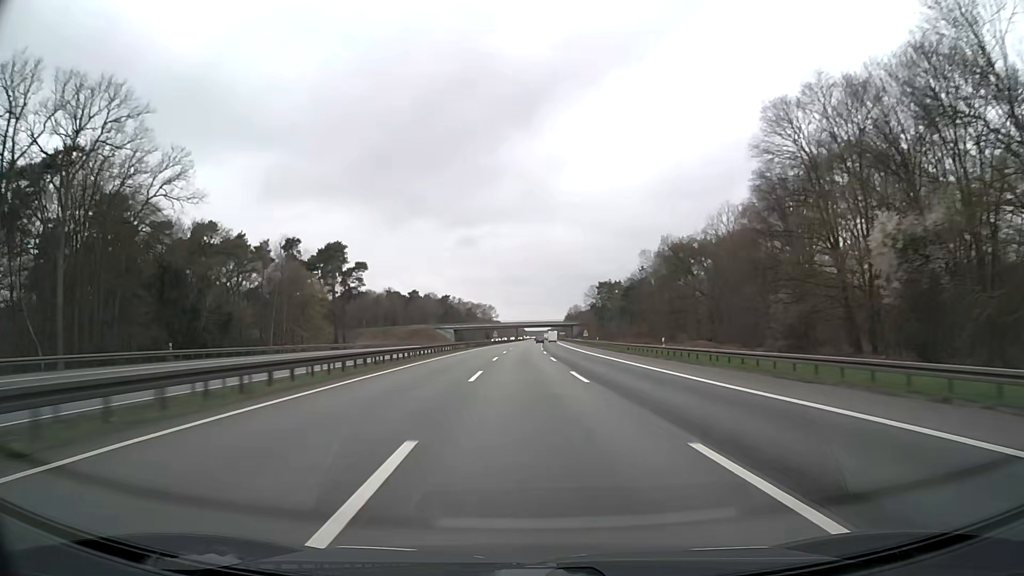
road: motorway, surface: asphalt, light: Day
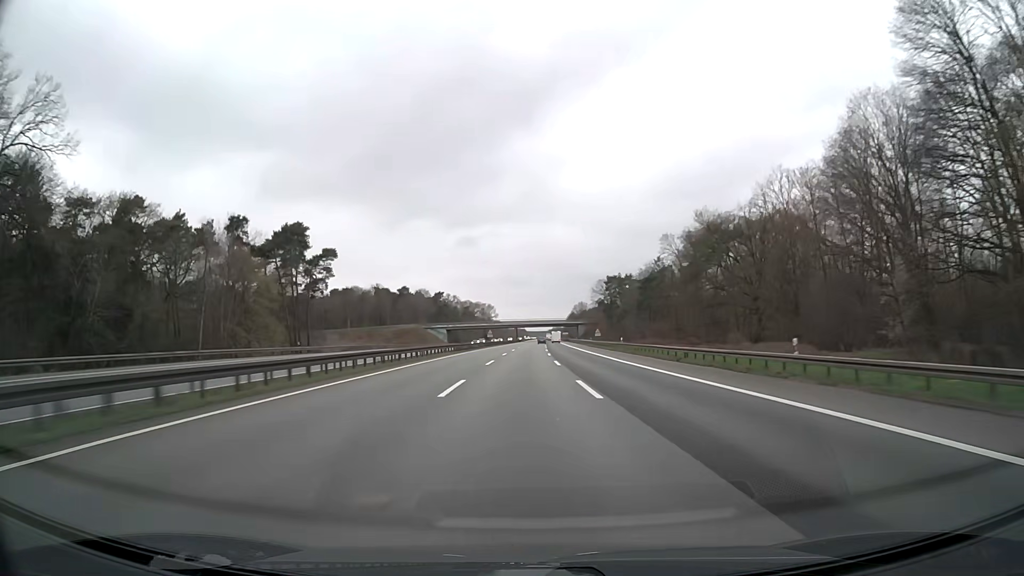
(0.0, +23.5) m; 0°
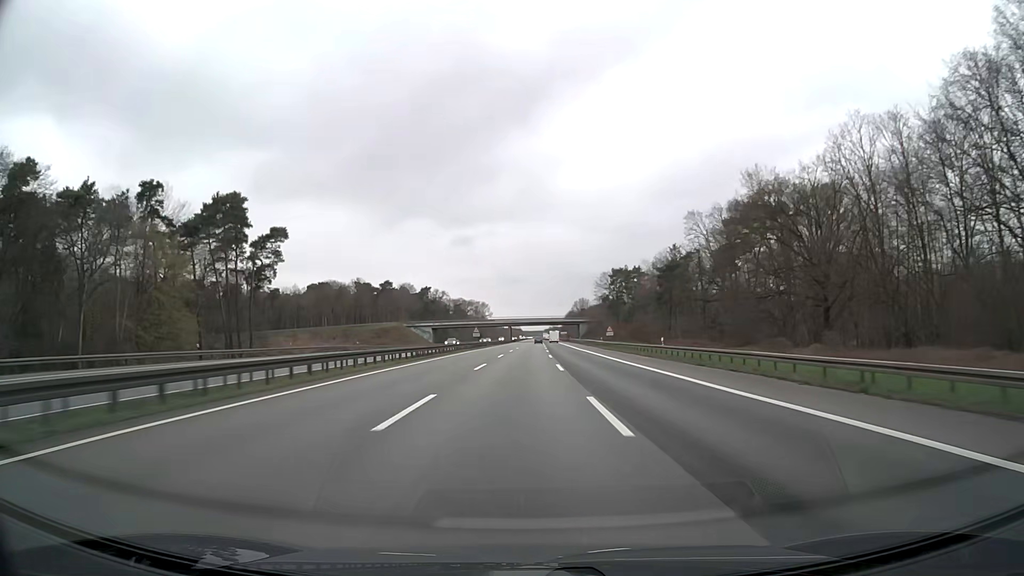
(+0.1, +23.4) m; 0°
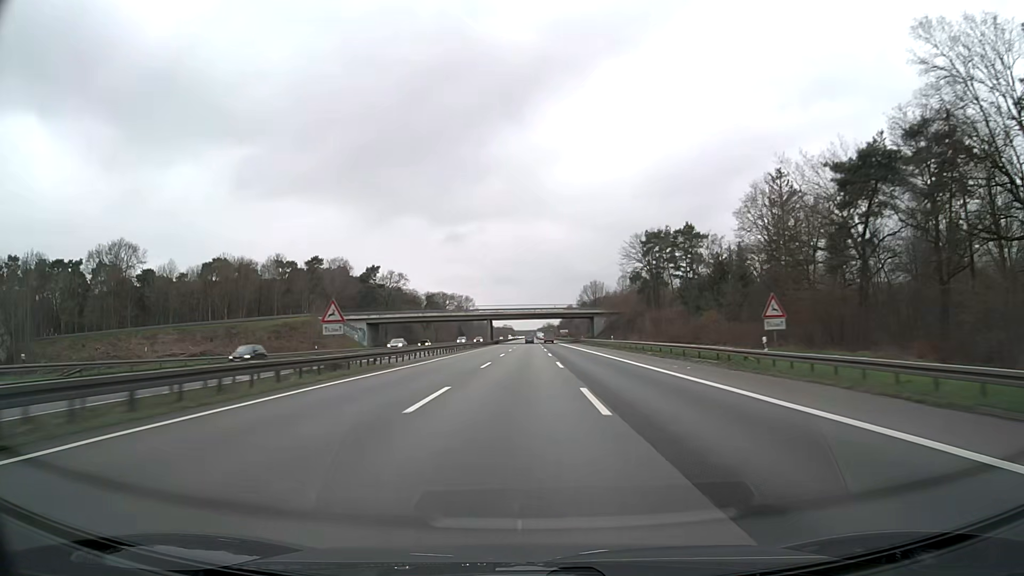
(+0.7, +69.1) m; +1°
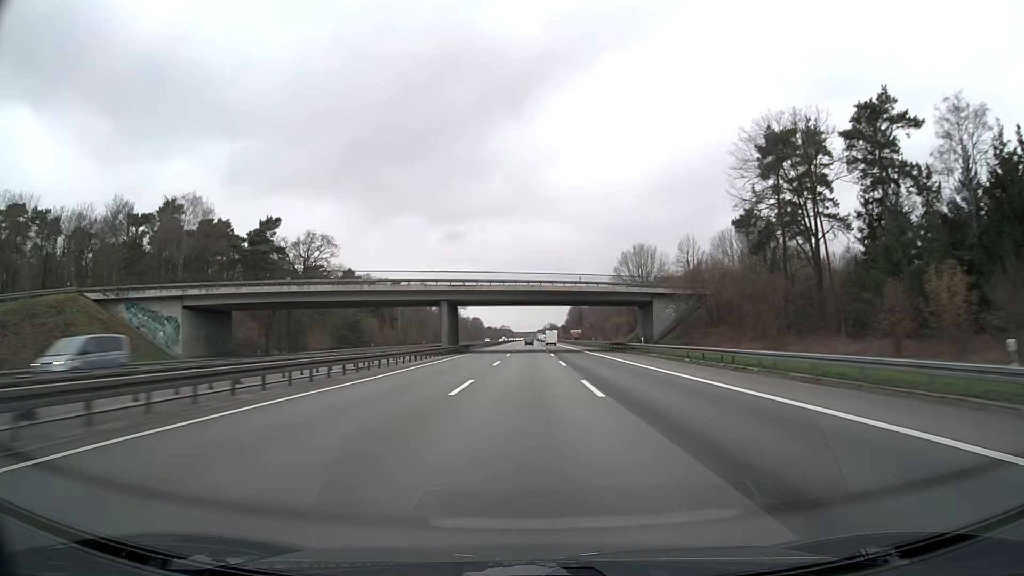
(-0.1, +67.9) m; 0°
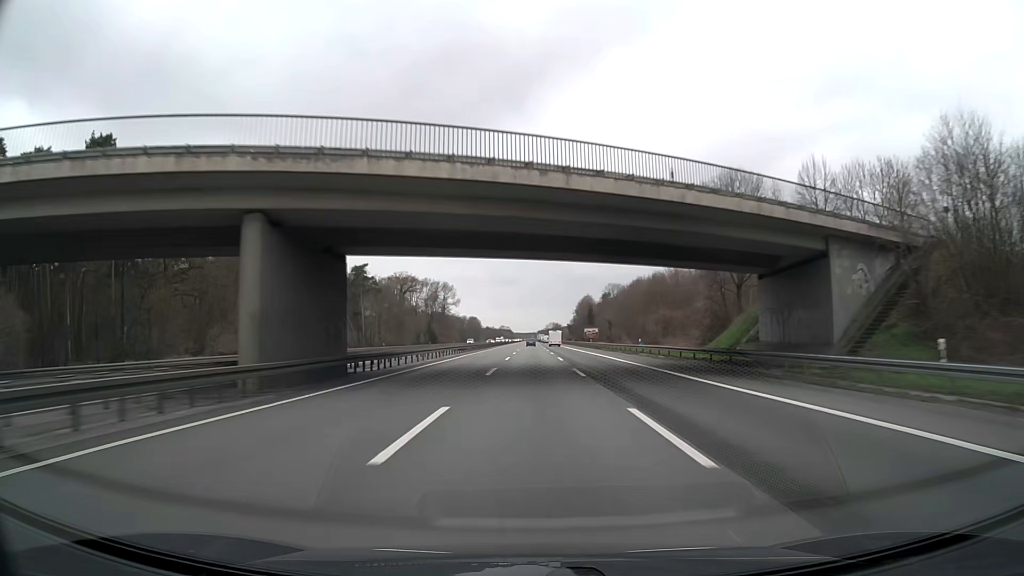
(0.0, +44.8) m; 0°
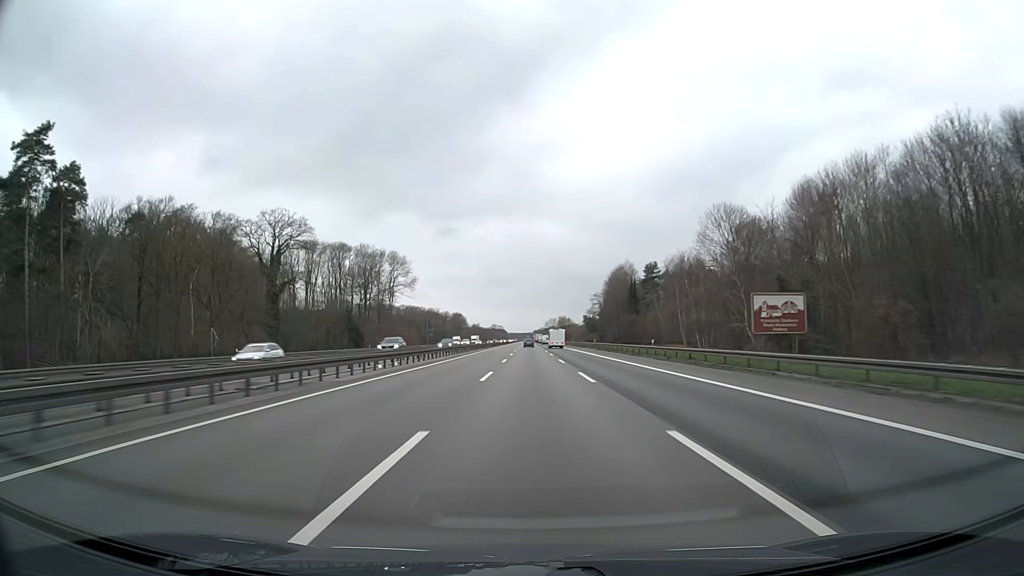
(+0.7, +111.4) m; 0°
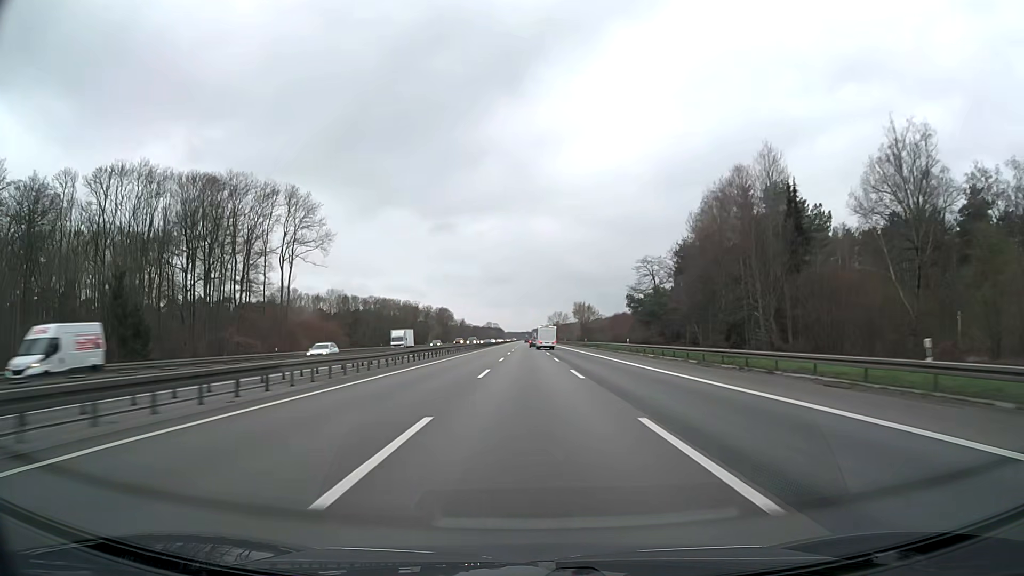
(+0.2, +88.4) m; 0°
(0, +10) (0, +20) (0, +30) (0, +40) (0, +50) (-1, +60) (-1, +70) (-1, +80) (-1, +90) (-2, +100) m
